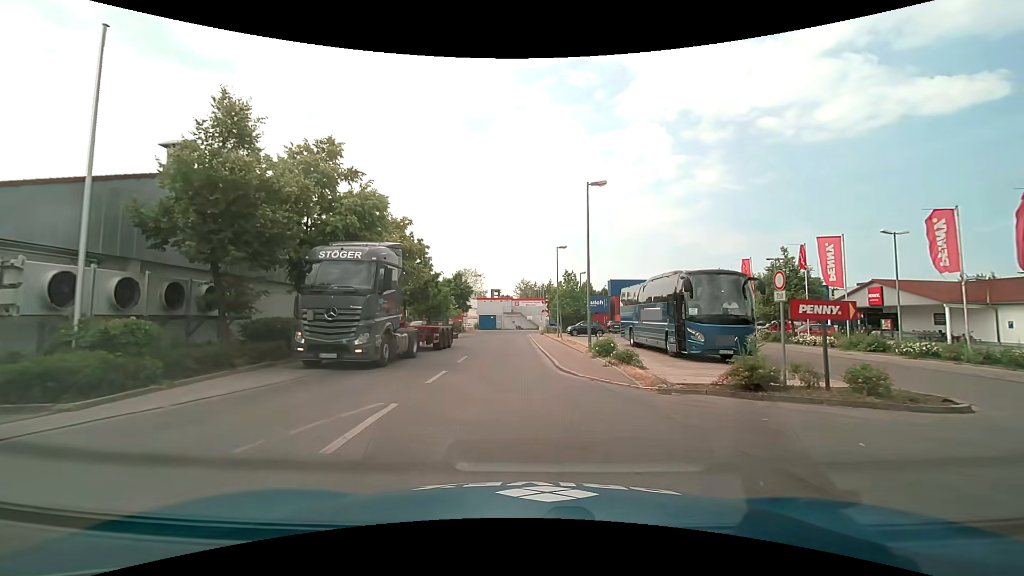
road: residential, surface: asphalt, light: Day
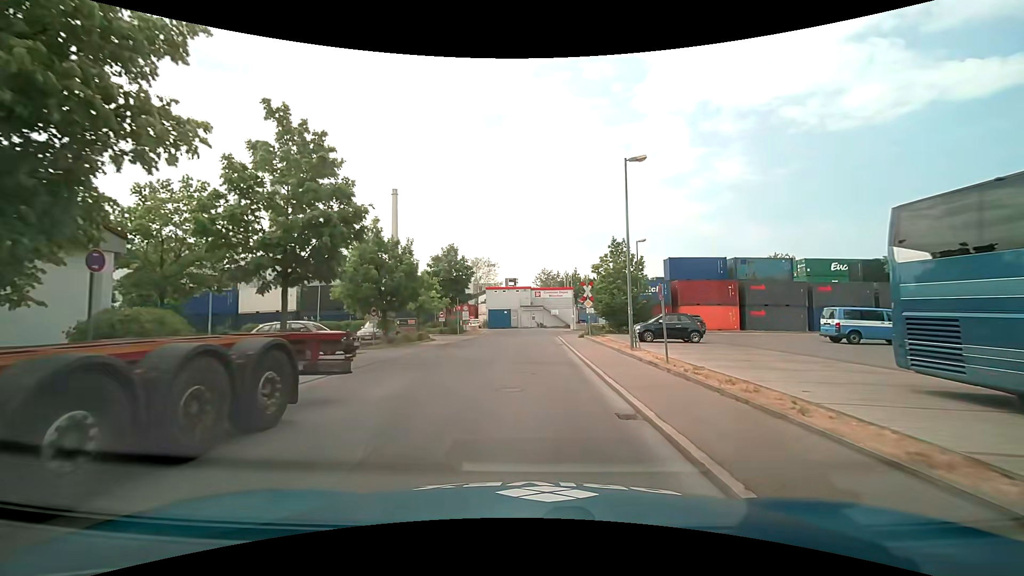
(-0.8, +21.1) m; -2°
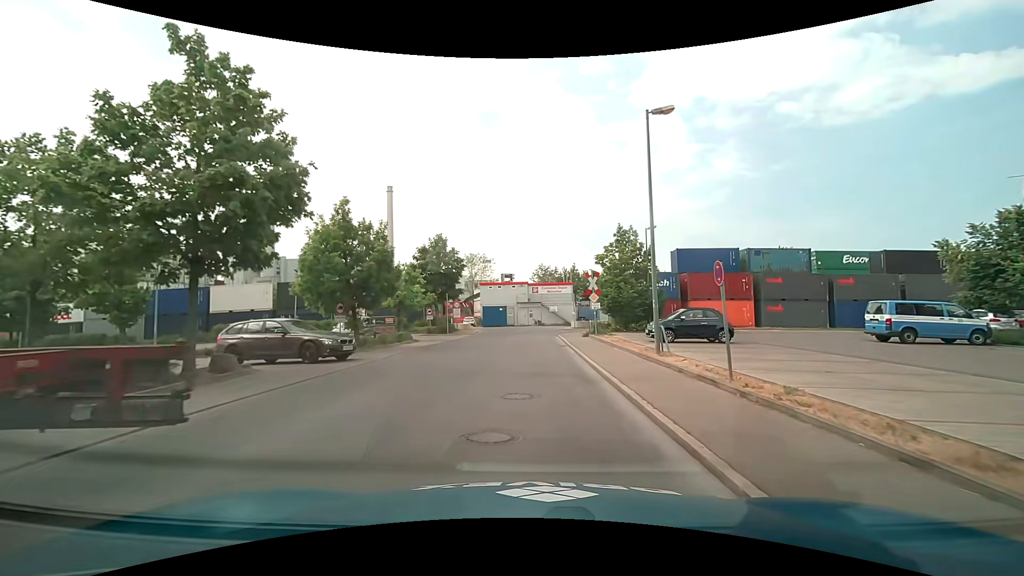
(0.0, +4.2) m; 0°
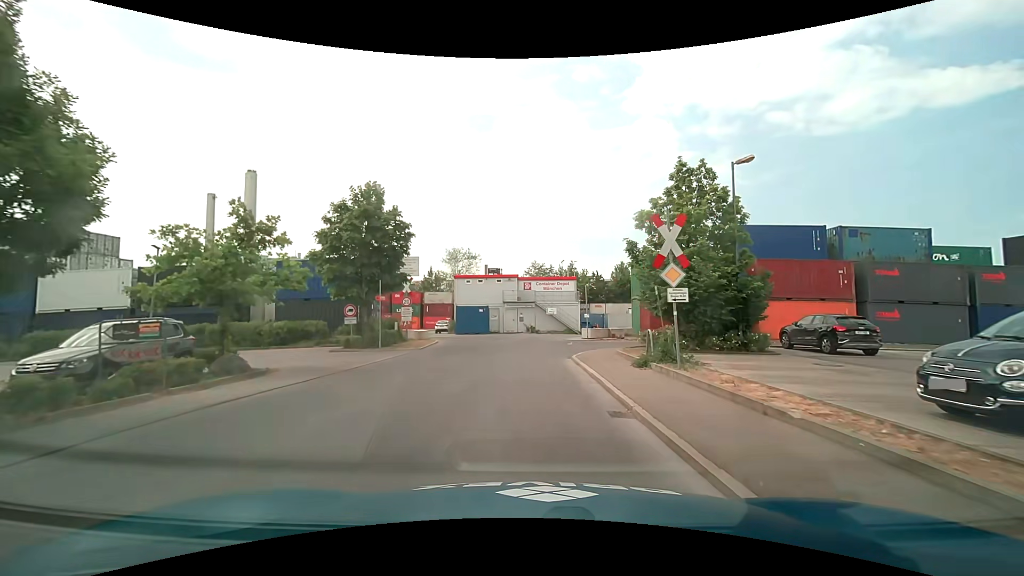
(+0.1, +16.1) m; +2°
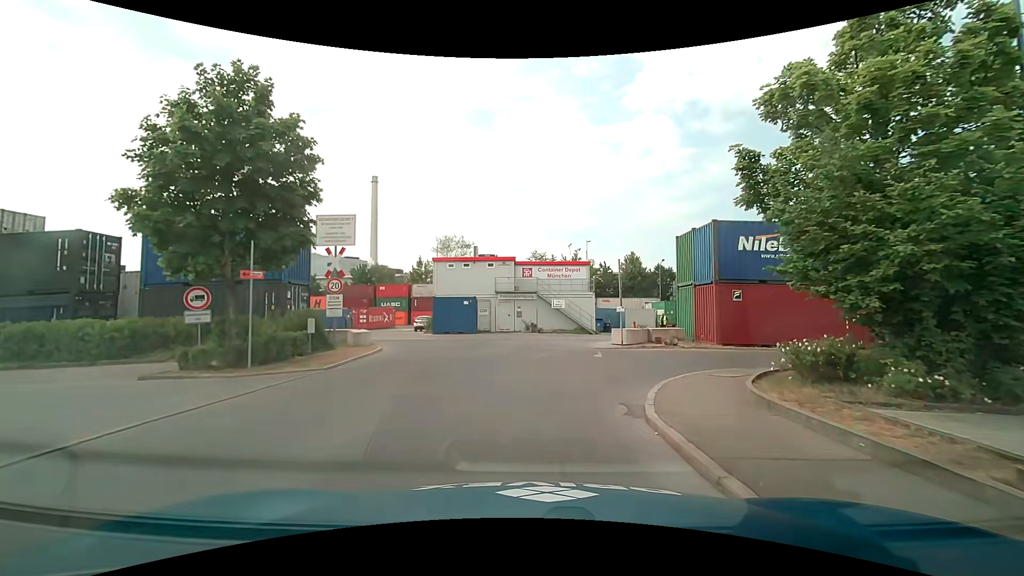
(-0.2, +10.9) m; -1°
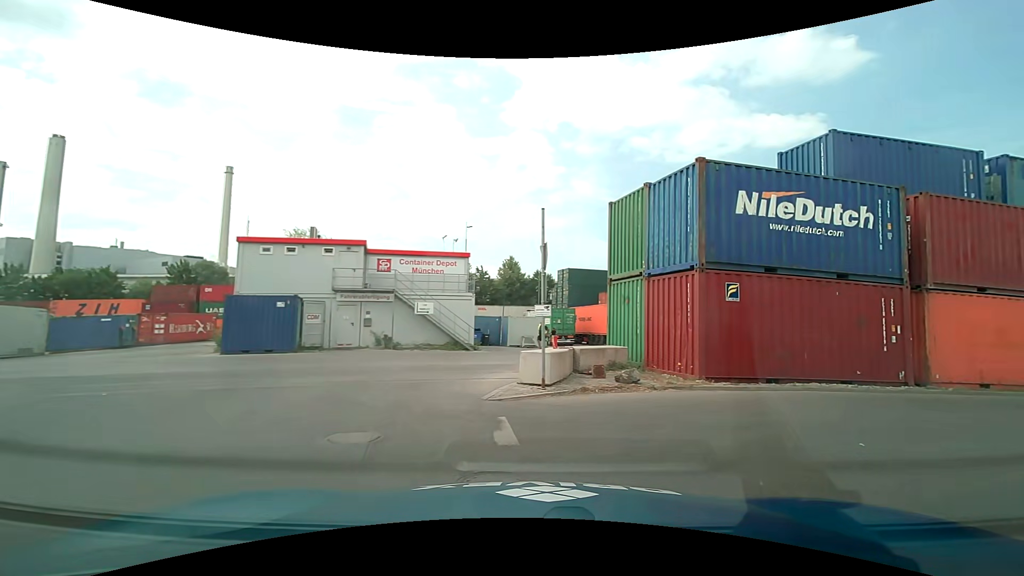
(+0.5, +10.4) m; +14°
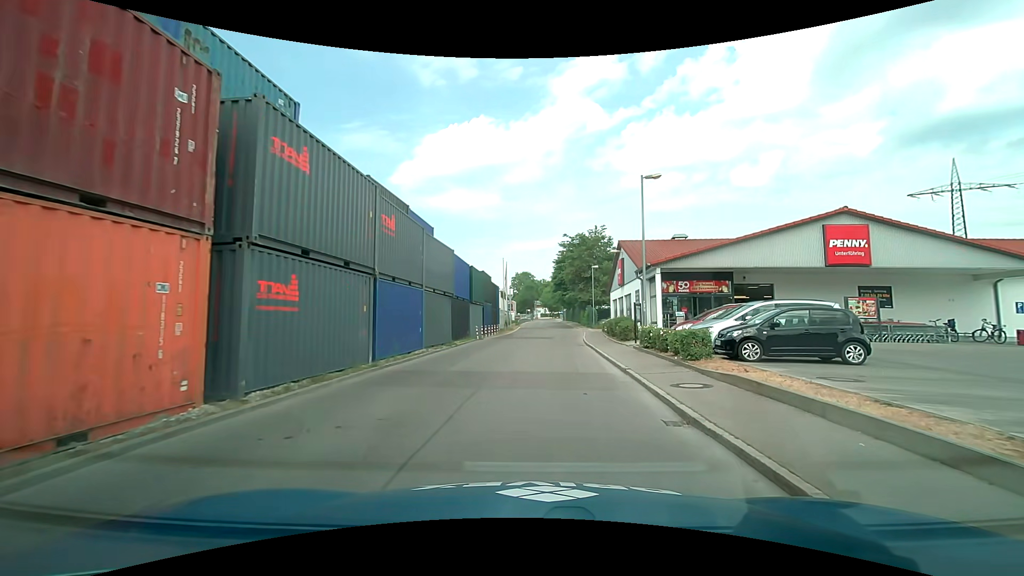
(+9.3, +9.7) m; +74°
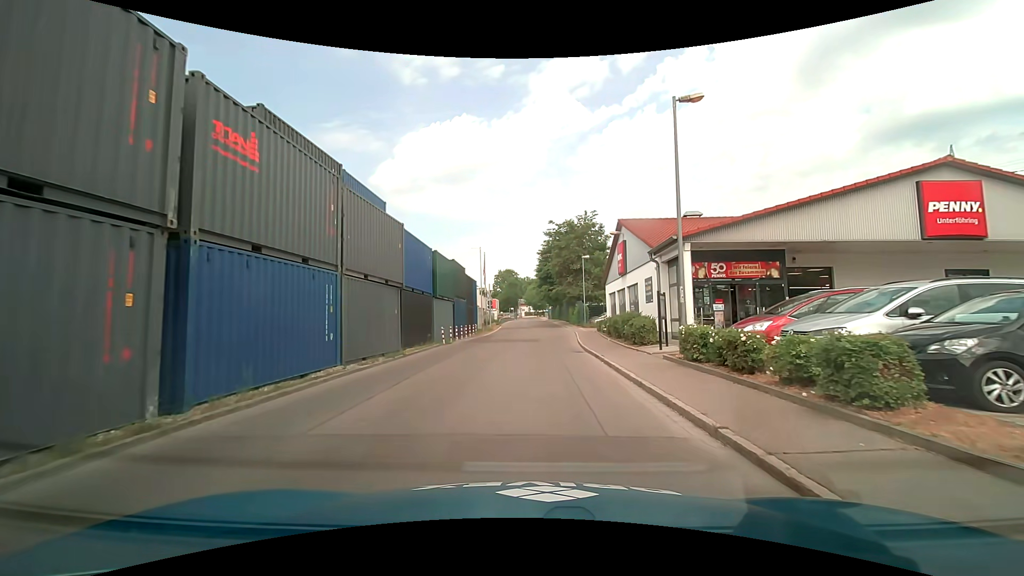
(0.0, +7.5) m; 0°
(0, +10) (0, +20) (+1, +30) (+1, +40) (+2, +50) (+2, +60) (+2, +70) (+2, +80) (+2, +90) (+2, +100) m
